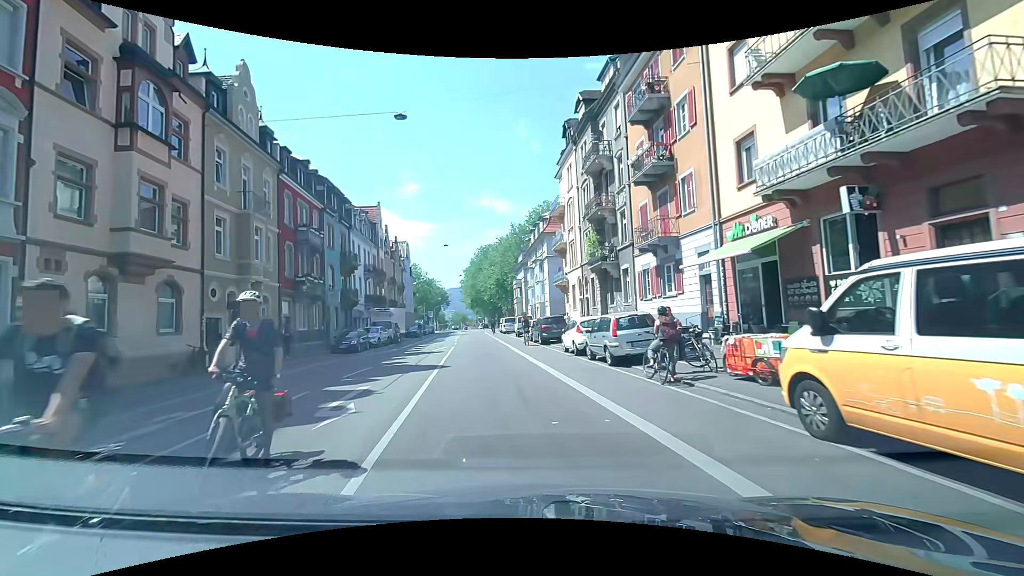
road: secondary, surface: asphalt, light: Day
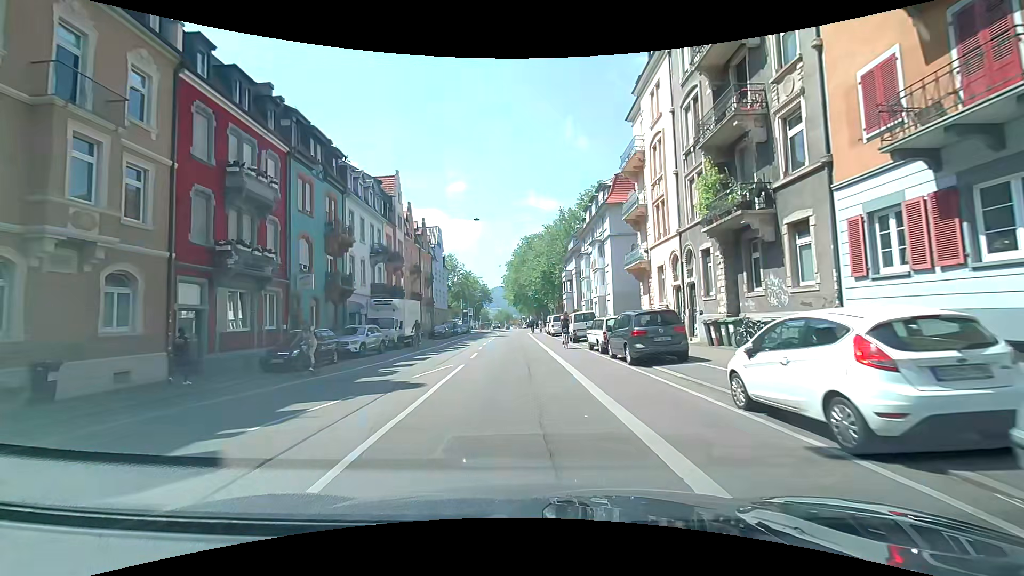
(-0.8, +14.4) m; -4°
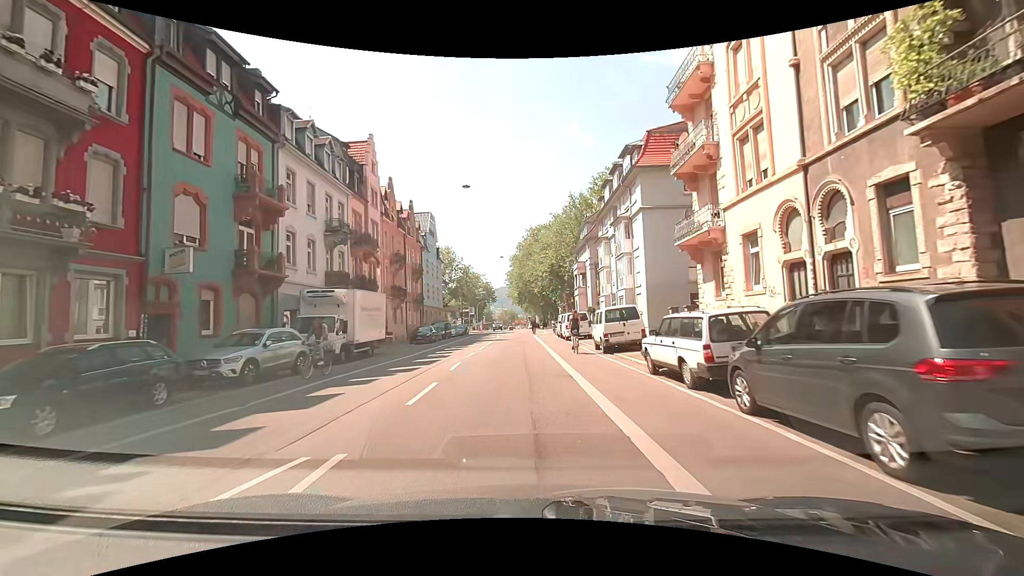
(-0.2, +10.8) m; -1°
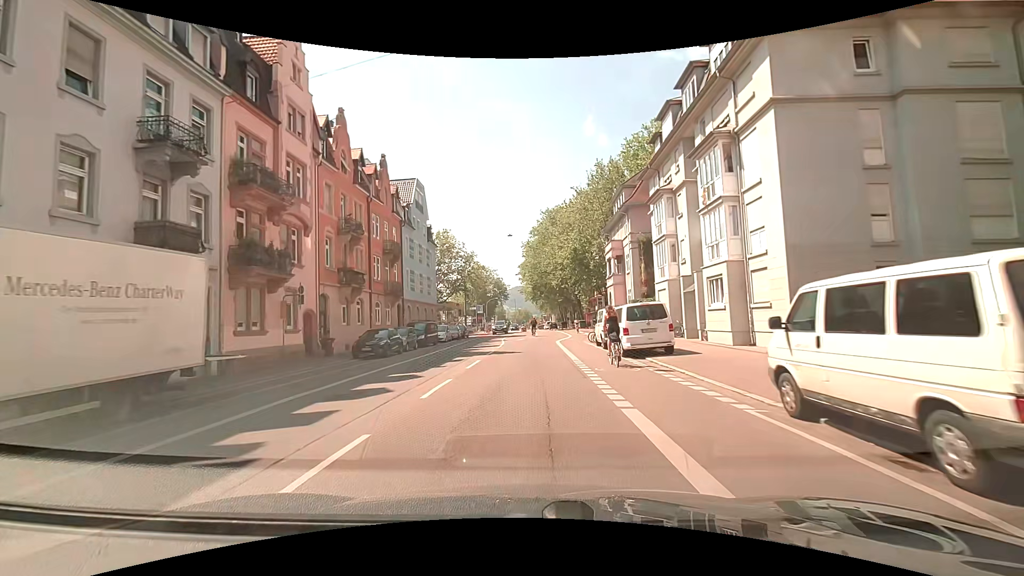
(-0.3, +17.0) m; -2°
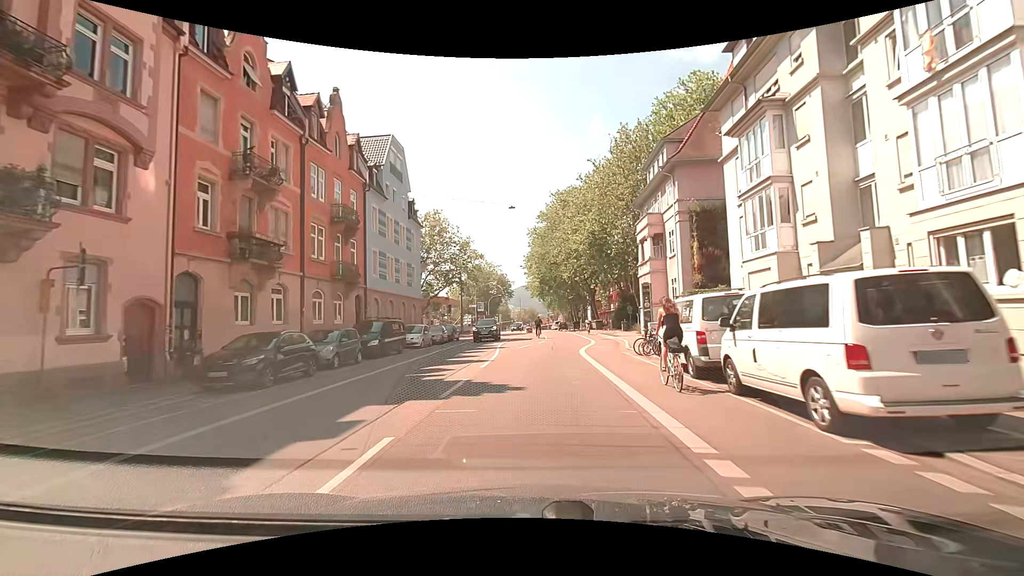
(-0.1, +12.5) m; -1°
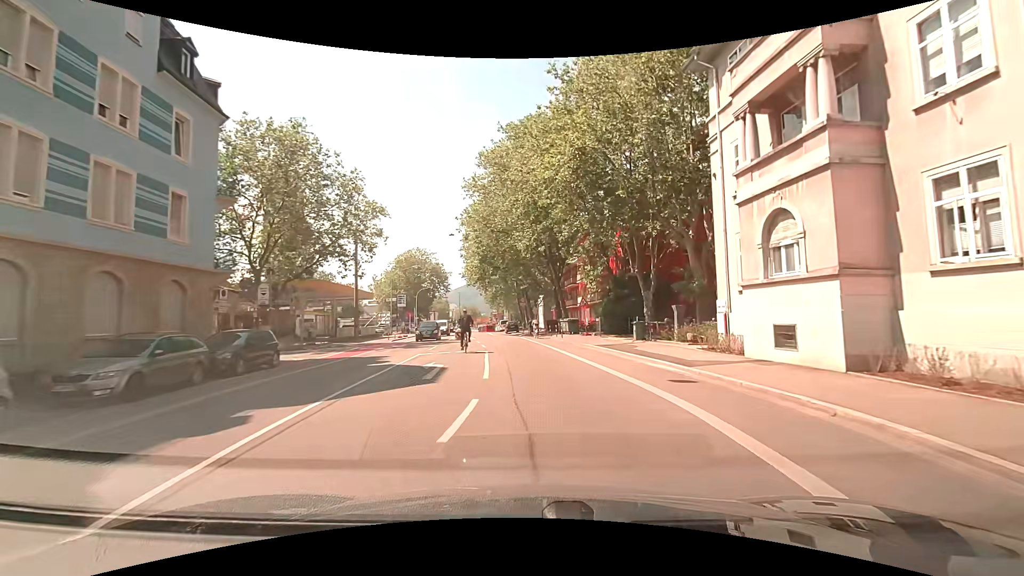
(+0.9, +26.4) m; +6°
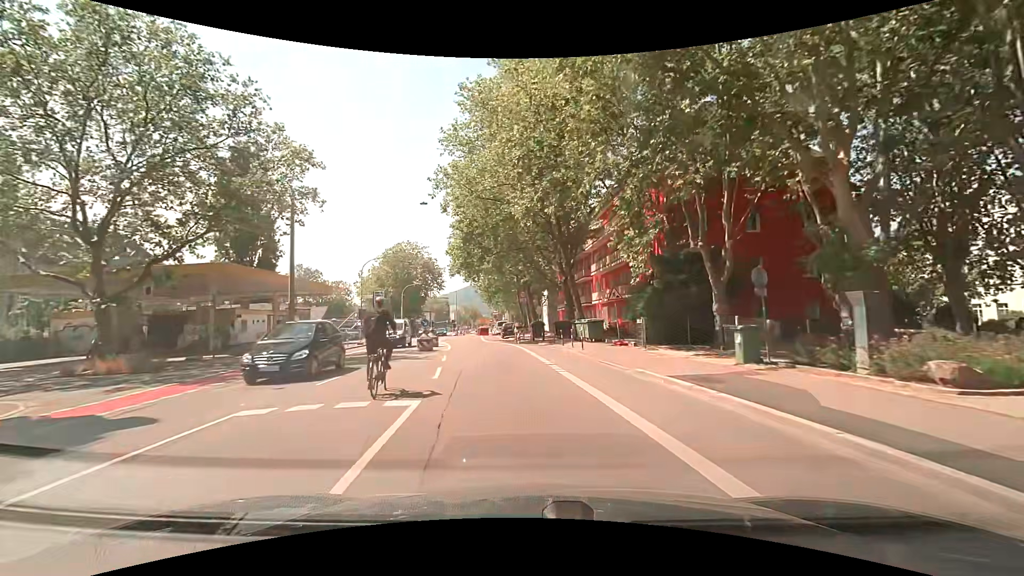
(+0.1, +13.5) m; 0°
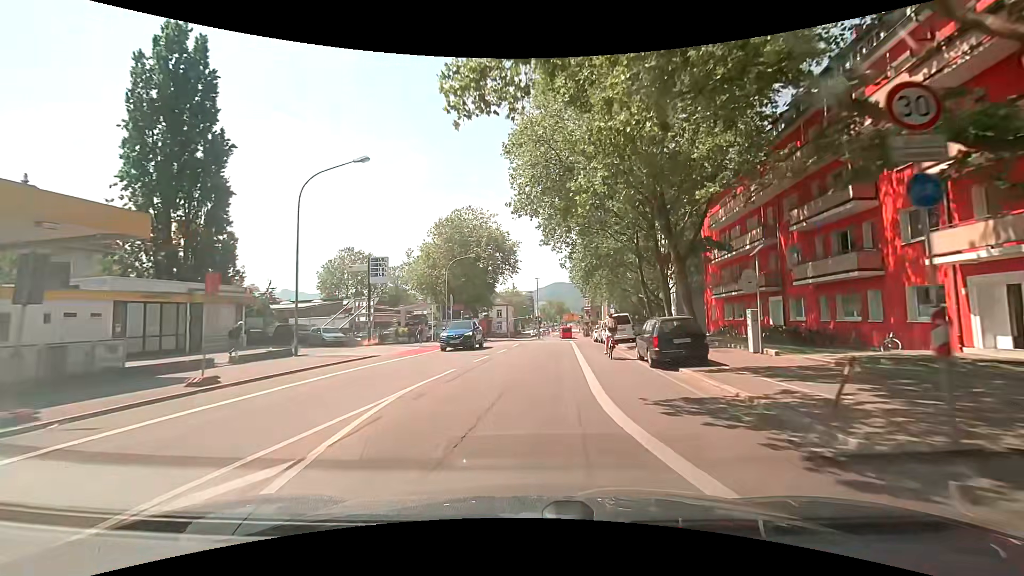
(-3.4, +34.3) m; -10°
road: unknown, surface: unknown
(0, +10) (0, +20) (+1, +30) (+2, +40) (+2, +50) (+4, +60) (+5, +70) (+6, +80) (+7, +90) (+8, +100) m
